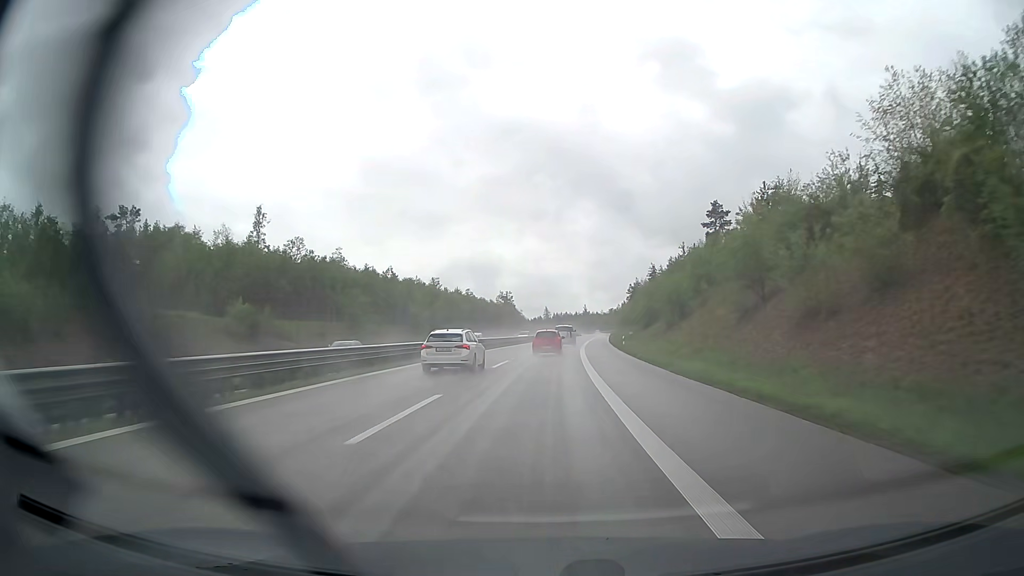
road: trunk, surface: asphalt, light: Day
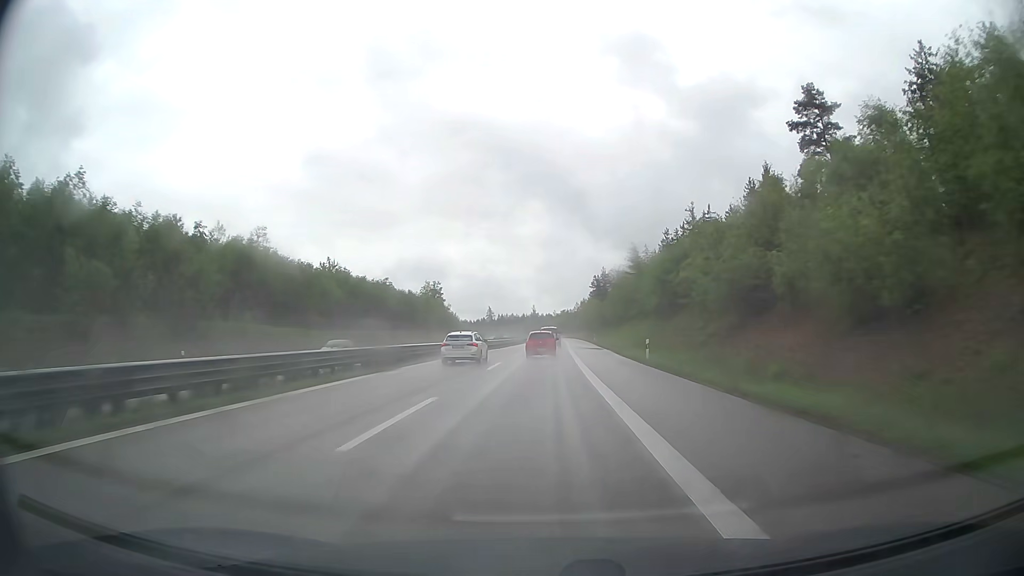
(+2.9, +72.0) m; +4°
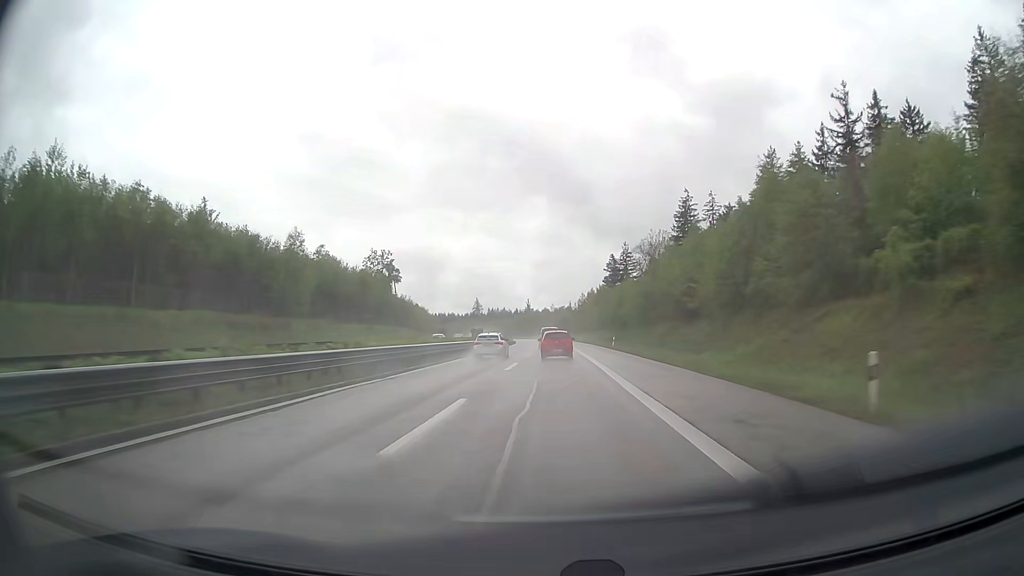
(+0.7, +72.2) m; 0°
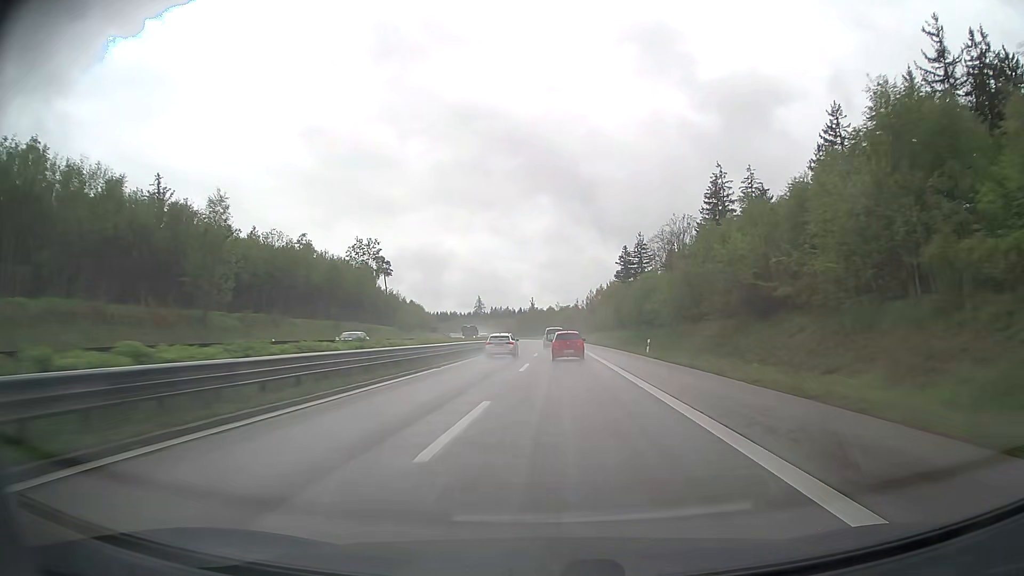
(0.0, +18.1) m; 0°
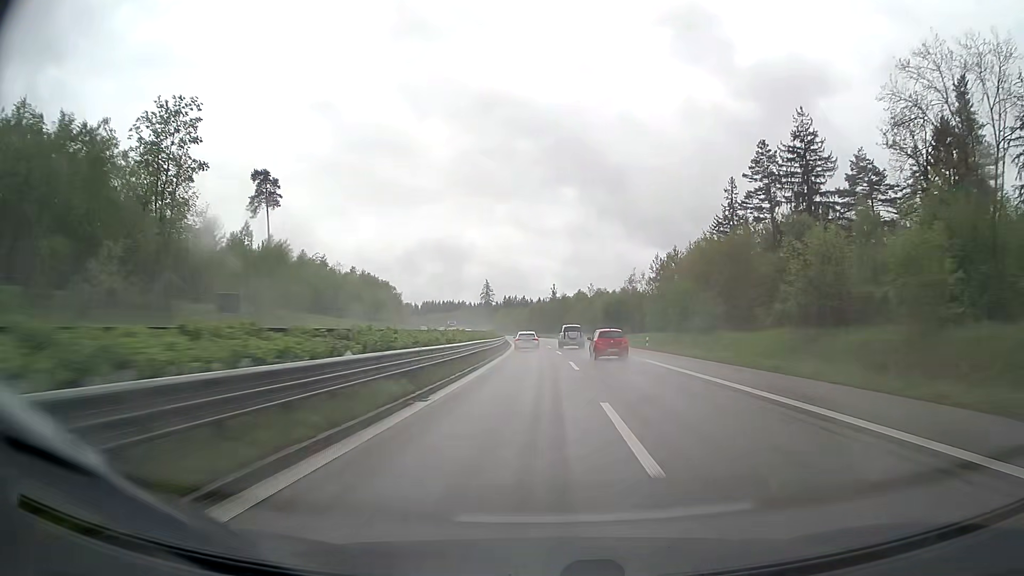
(-1.1, +90.5) m; -1°
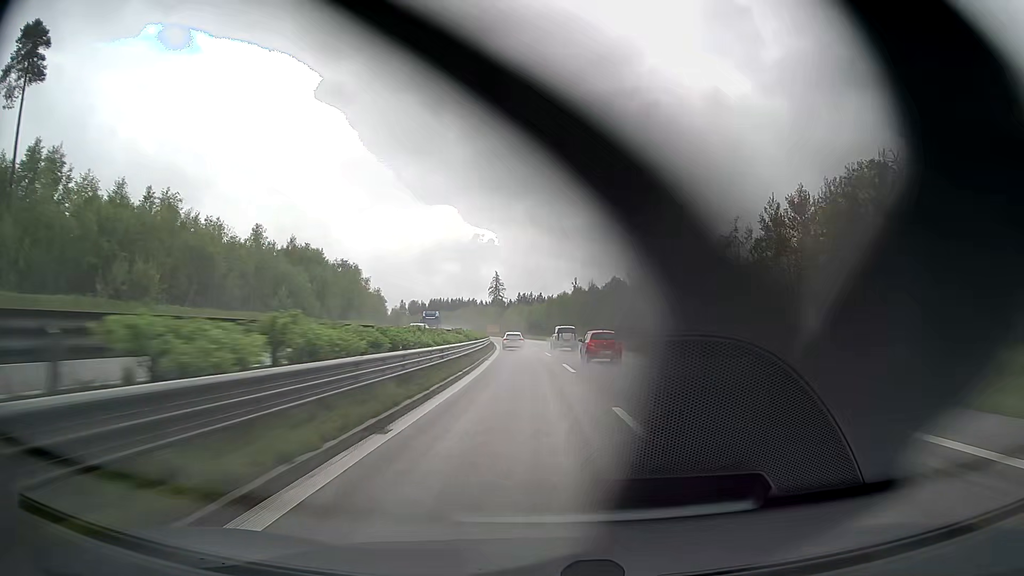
(-0.6, +54.5) m; -1°
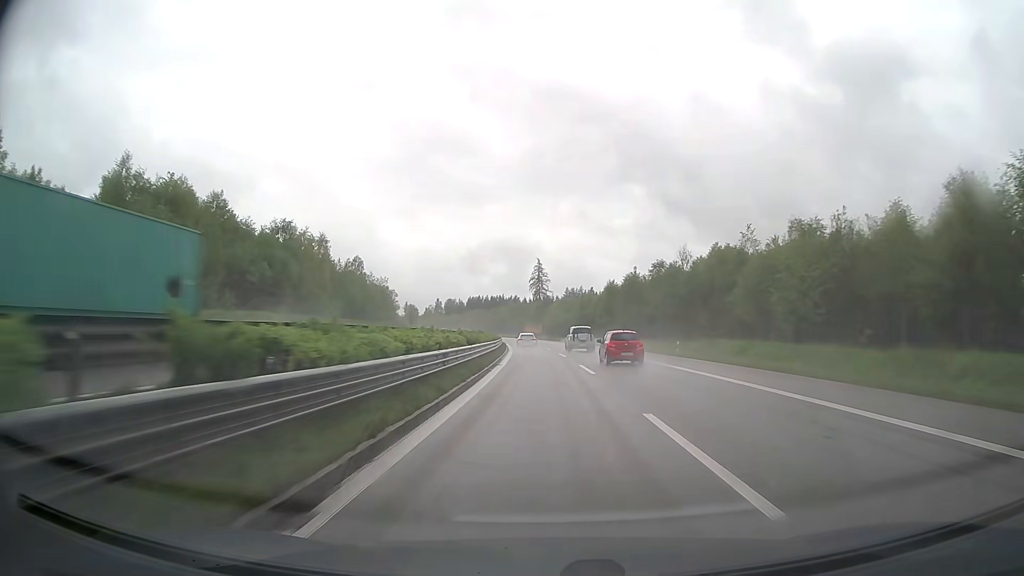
(-1.9, +54.6) m; -4°
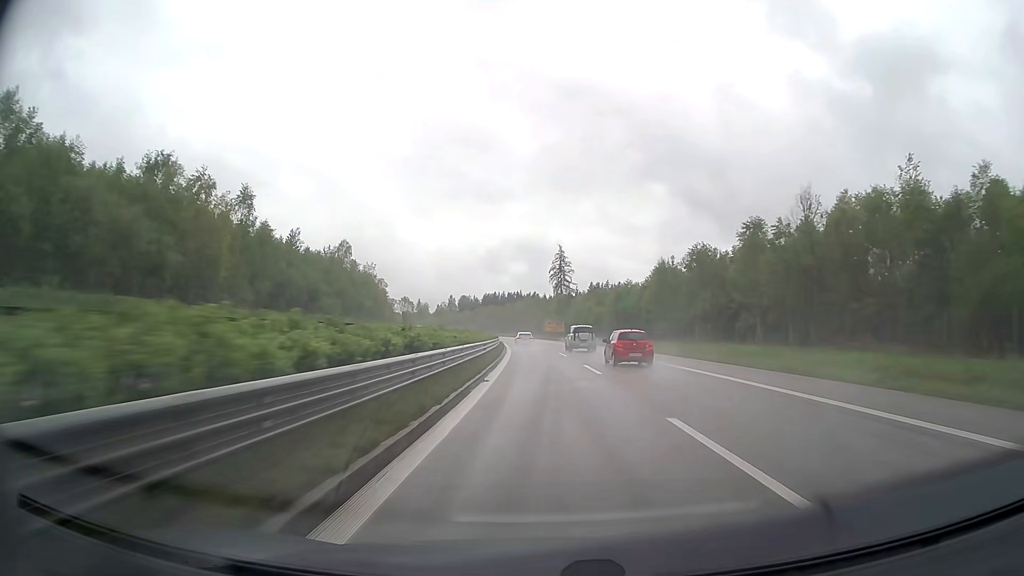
(-0.5, +36.6) m; -2°
(0, +10) (0, +20) (0, +30) (-1, +40) (-1, +50) (-2, +60) (-2, +70) (-3, +80) (-4, +90) (-5, +100) m
